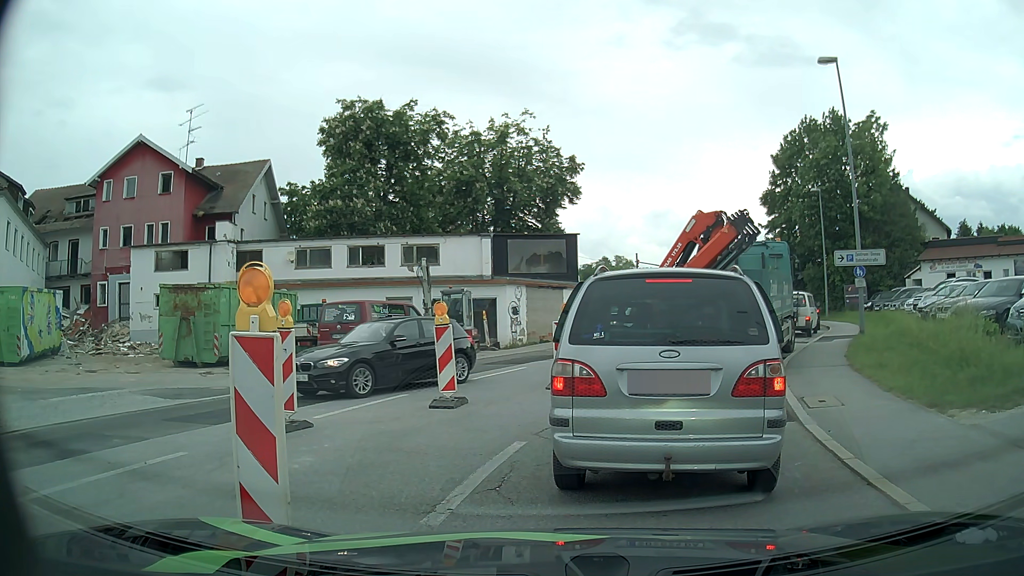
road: tertiary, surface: asphalt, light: Day
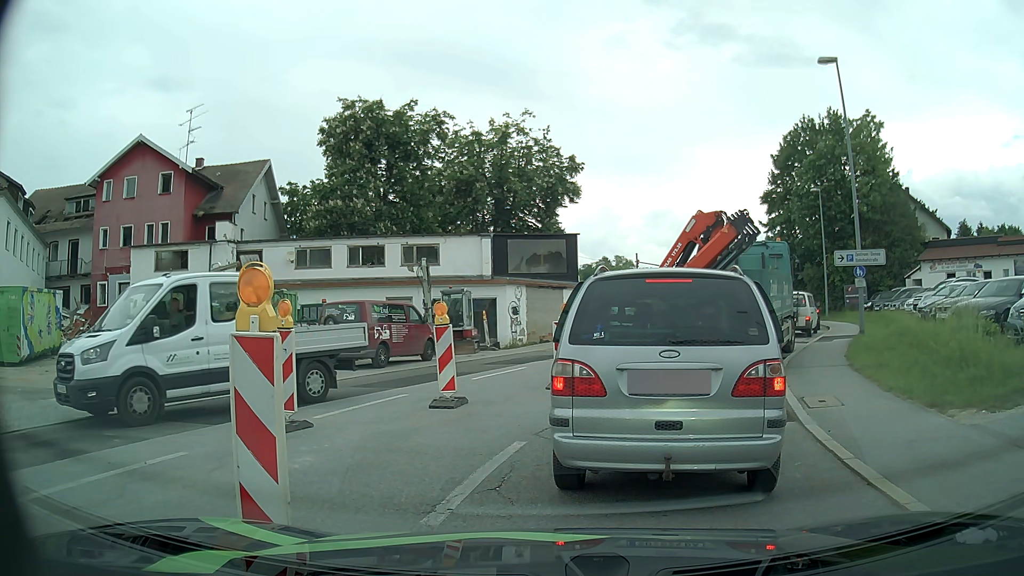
(0.0, 0.0) m; 0°
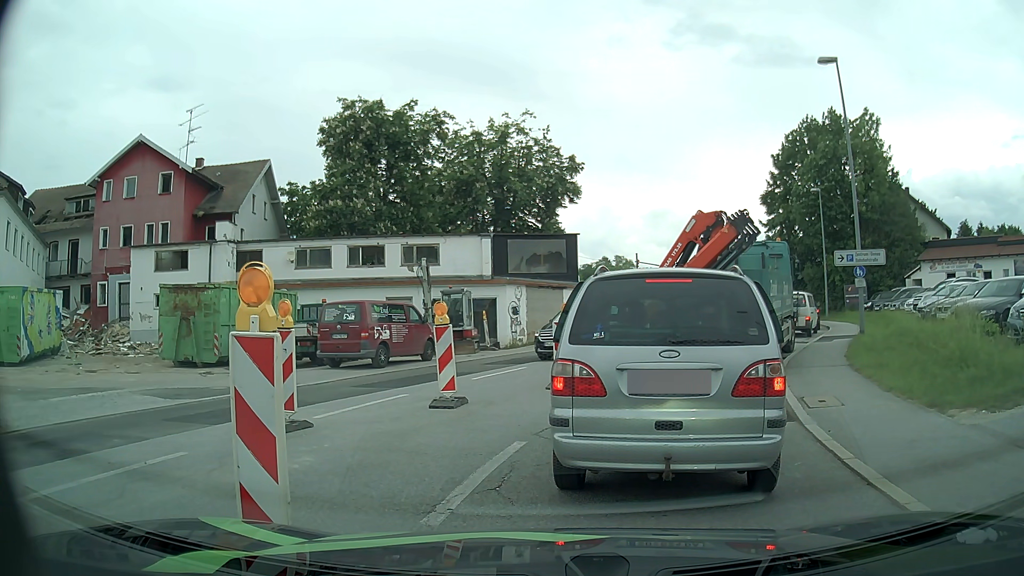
(0.0, 0.0) m; 0°
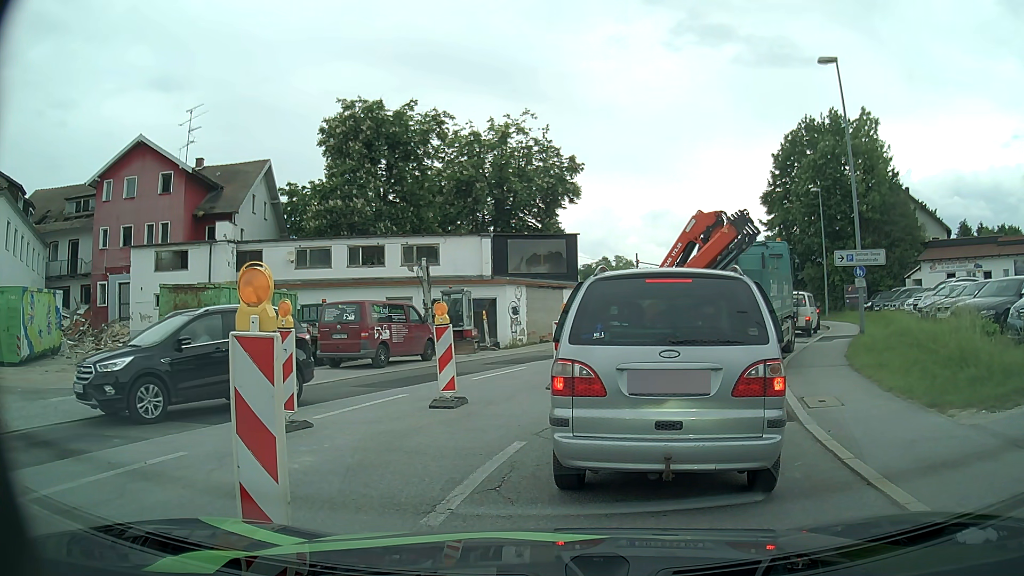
(0.0, 0.0) m; 0°
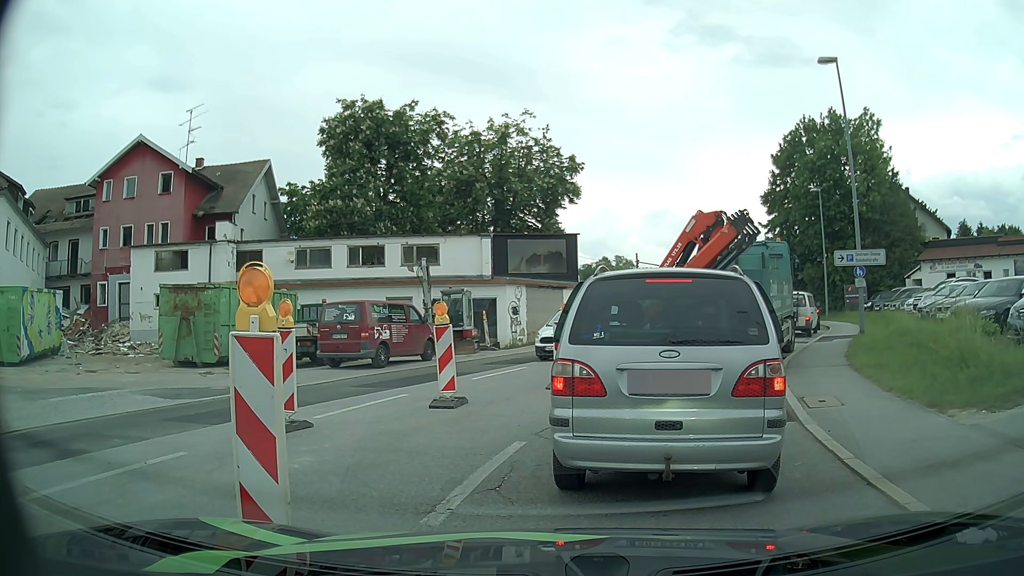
(0.0, 0.0) m; 0°
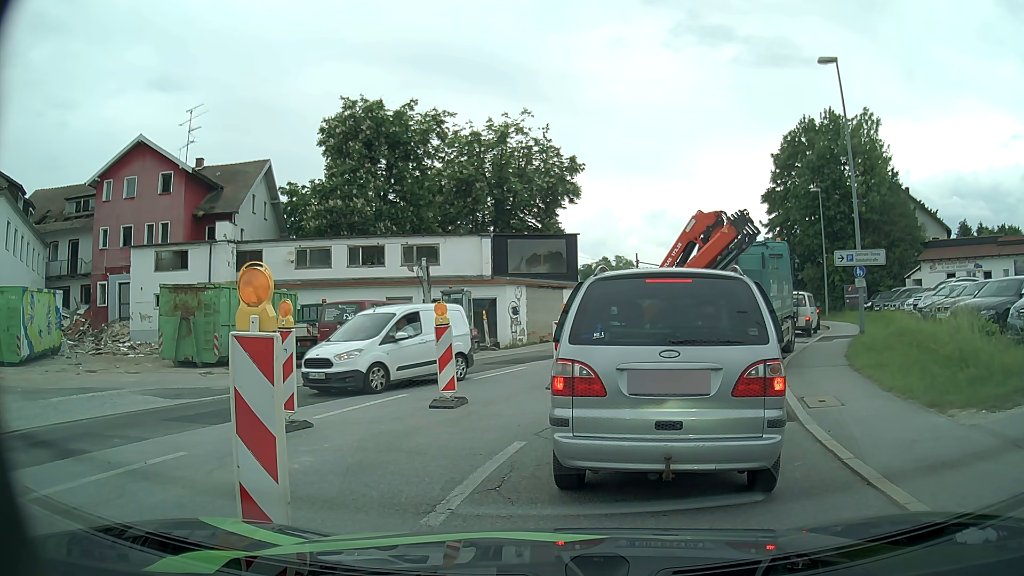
(0.0, 0.0) m; 0°
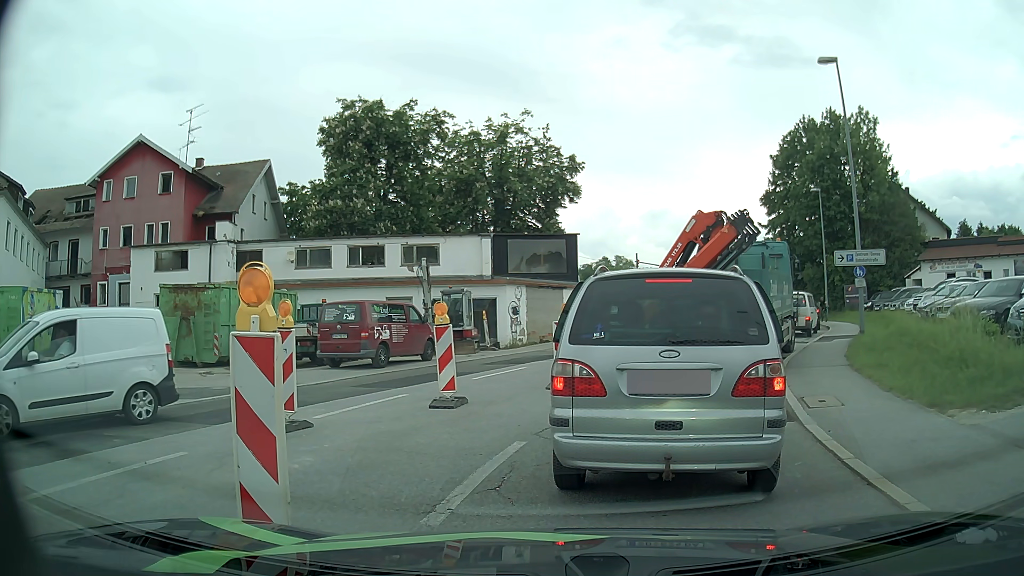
(0.0, 0.0) m; 0°
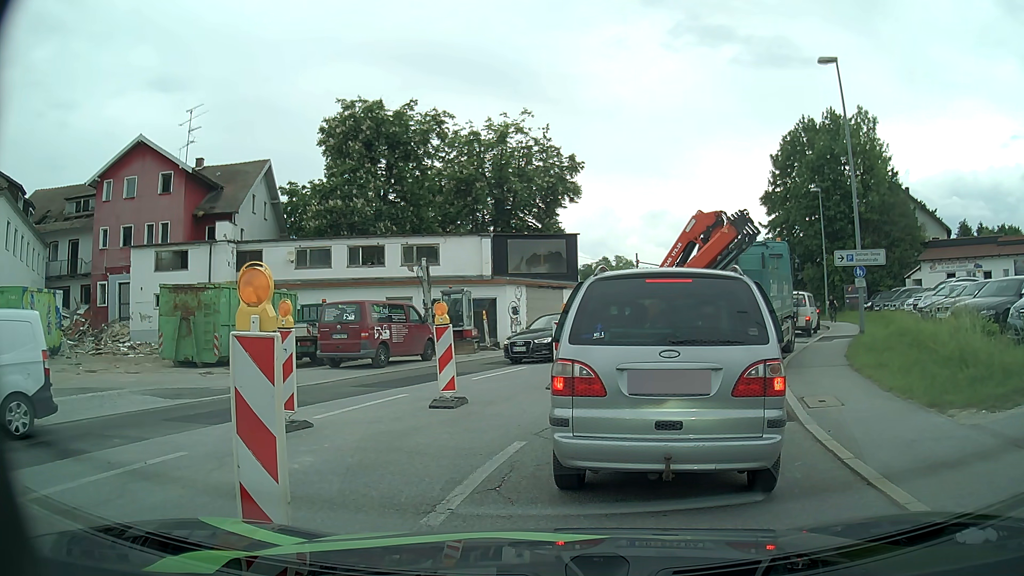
(0.0, 0.0) m; 0°
